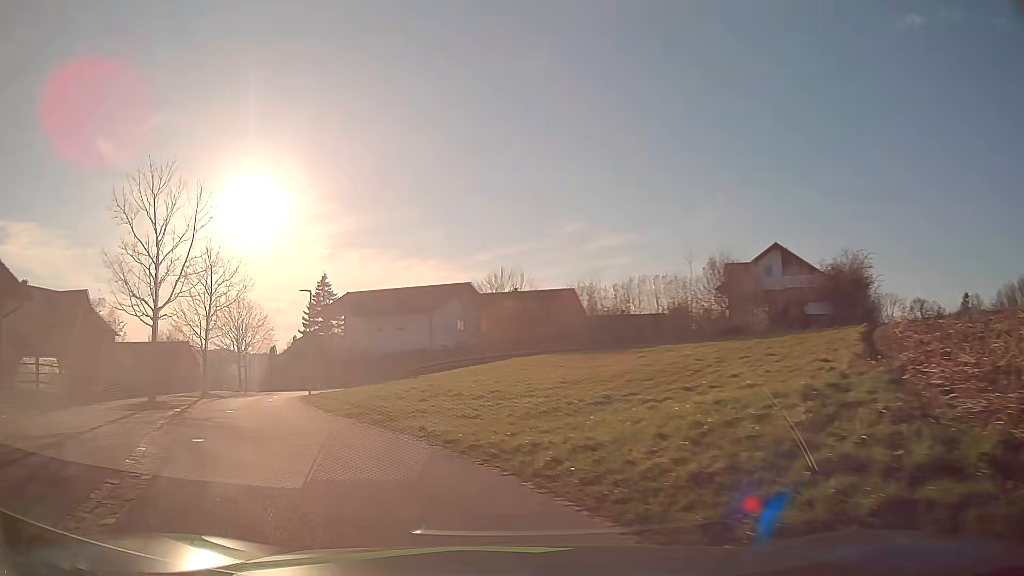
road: residential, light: Day
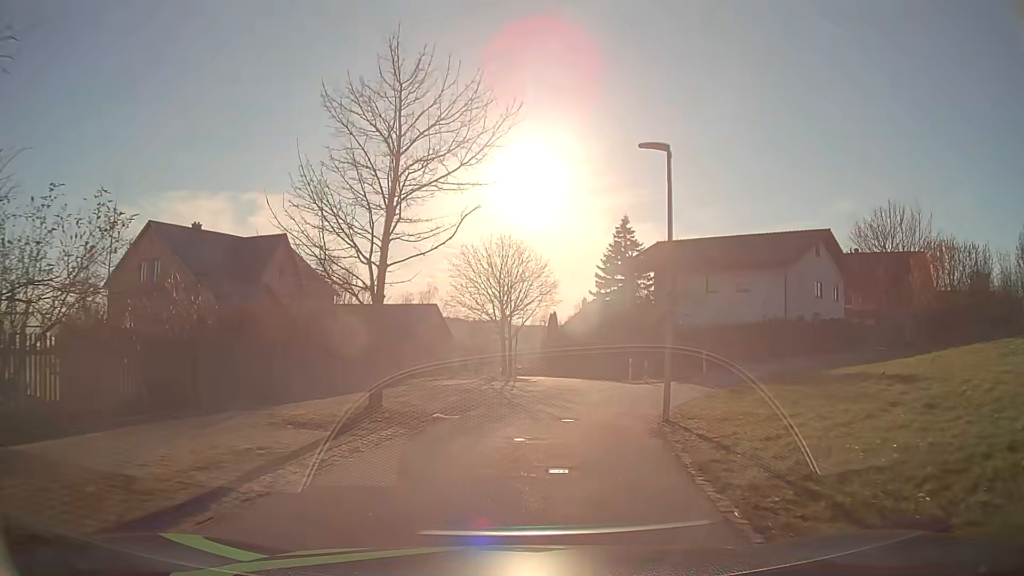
(-7.0, +20.1) m; -24°
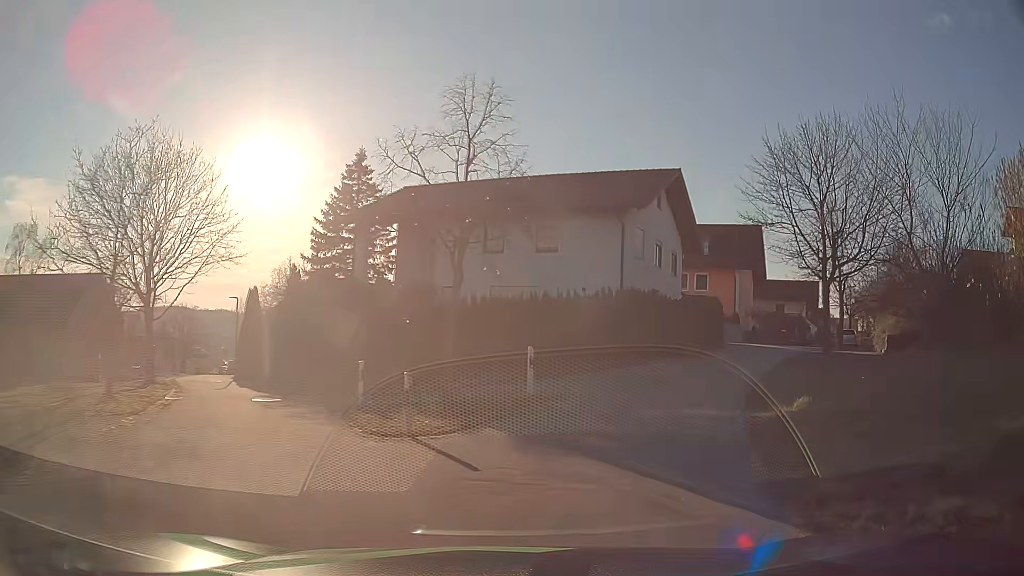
(+2.5, +18.2) m; +22°
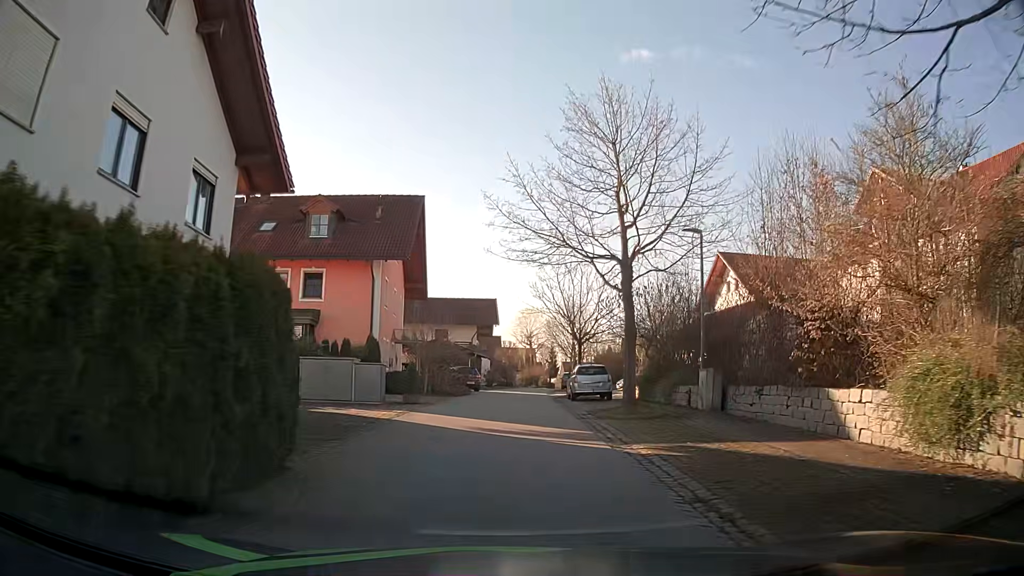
(+8.1, +22.6) m; +32°
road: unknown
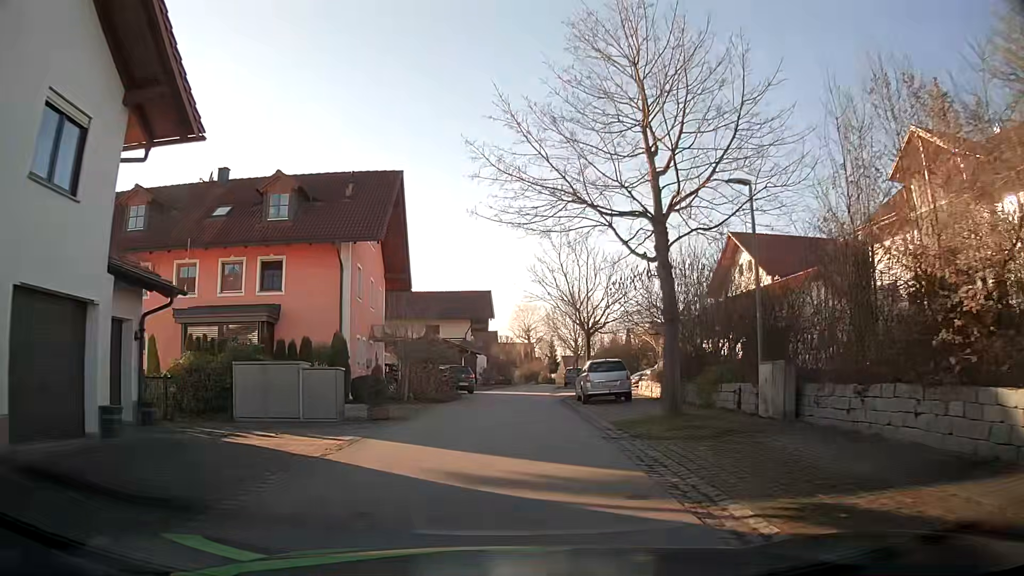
(0.0, +4.9) m; -2°
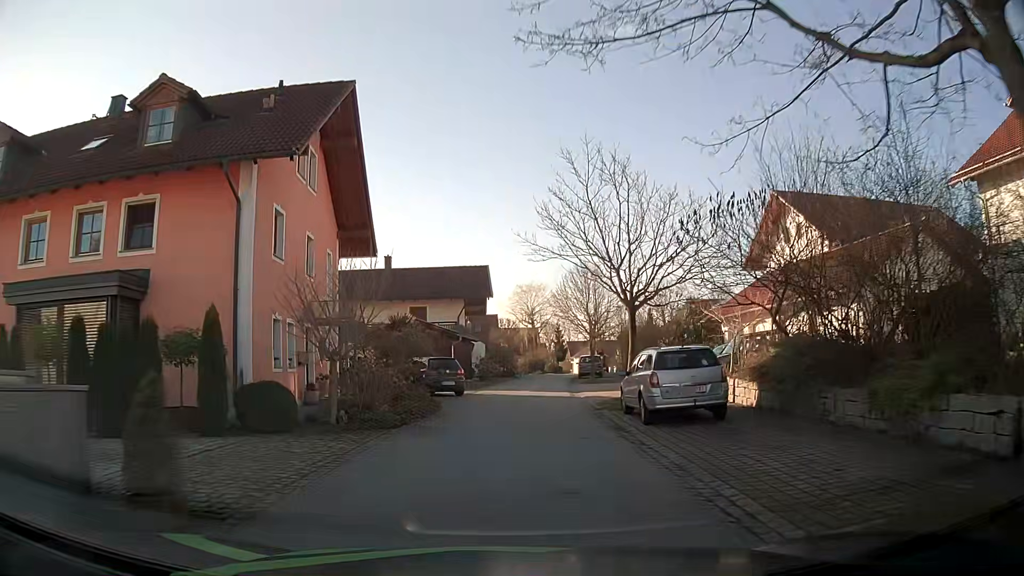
(+0.1, +10.1) m; 0°
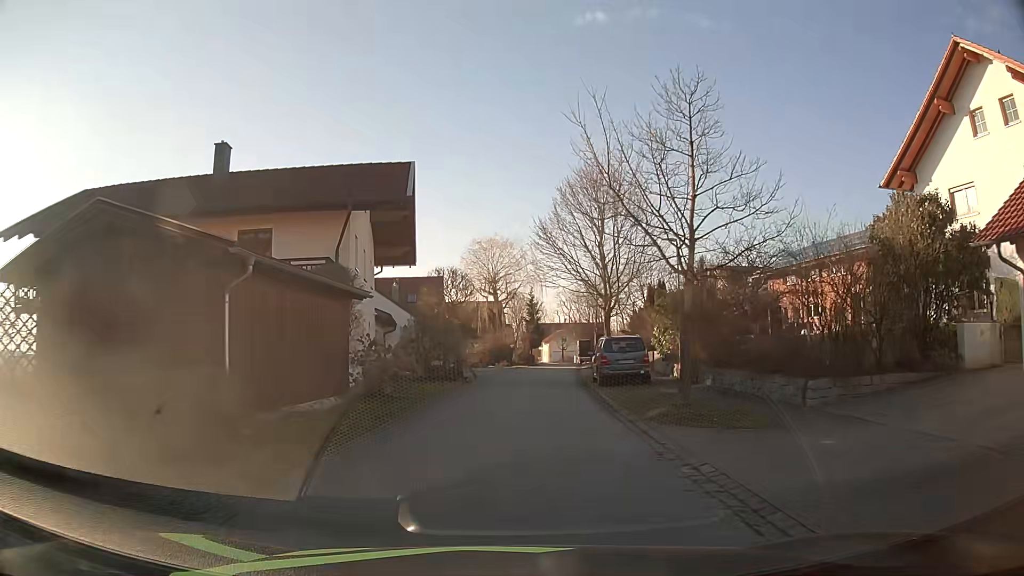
(+1.0, +25.8) m; +5°
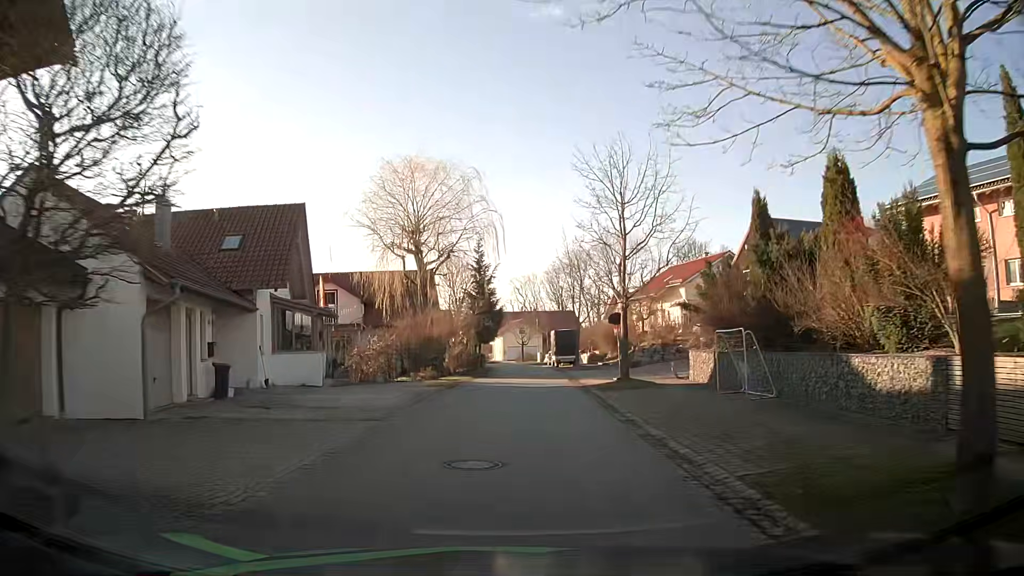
(+0.6, +26.1) m; +4°
(0, +10) (0, +20) (+1, +30) (+1, +40) (+1, +50) (0, +60) (0, +70) (-2, +80) (-7, +89) (-14, +96) m
